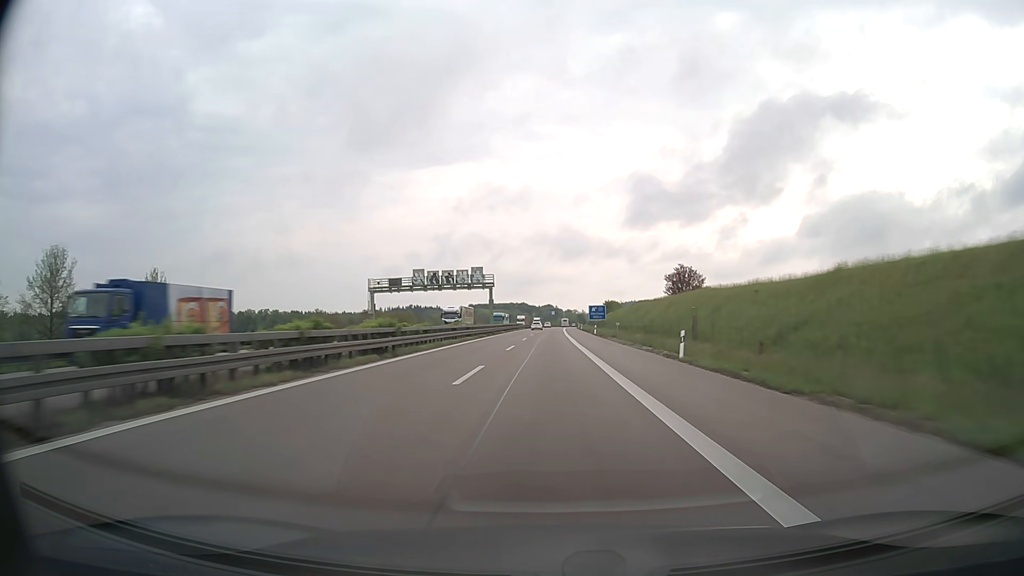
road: motorway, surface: asphalt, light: Day
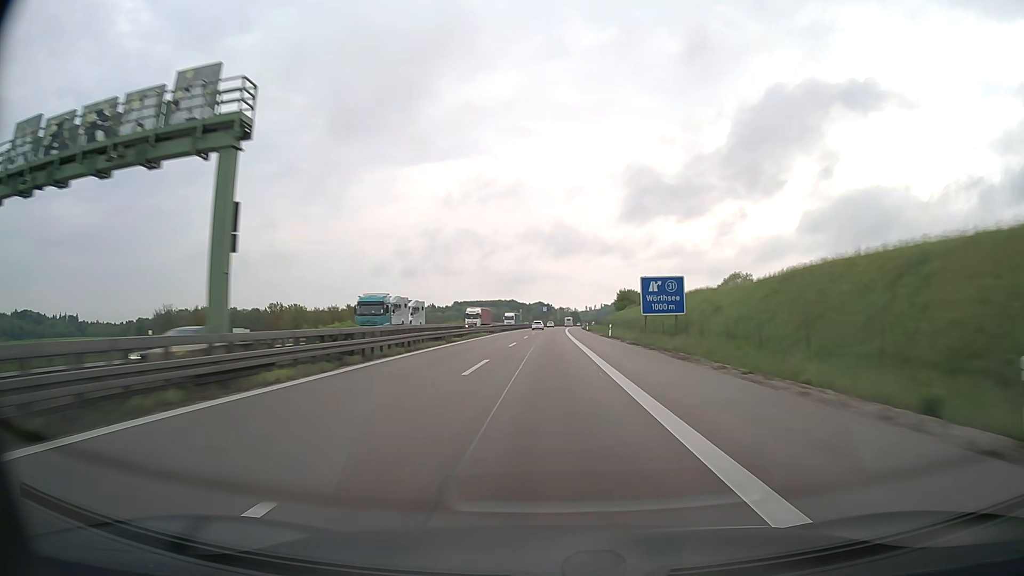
(+0.5, +69.9) m; +1°
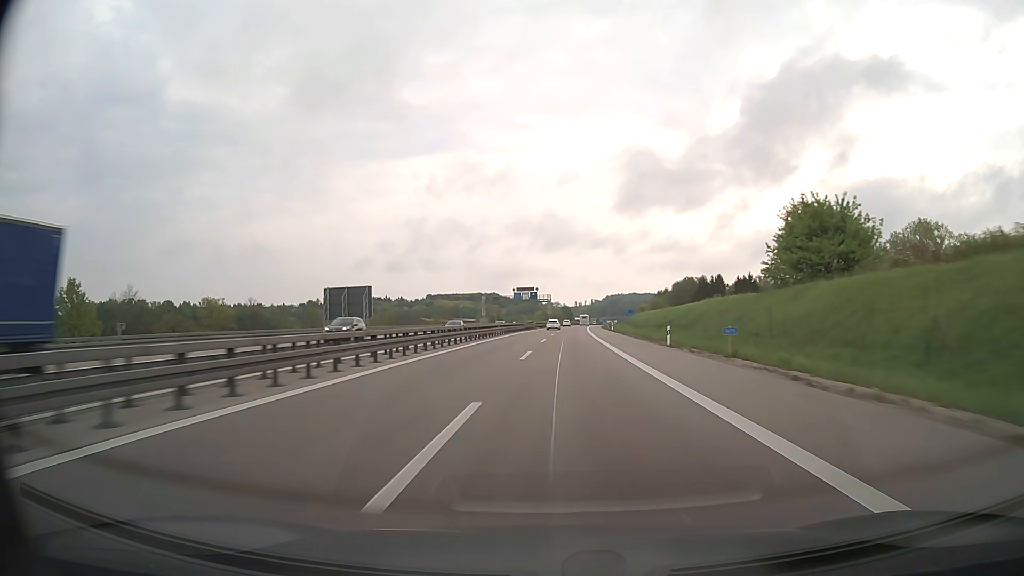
(+1.2, +119.5) m; +1°
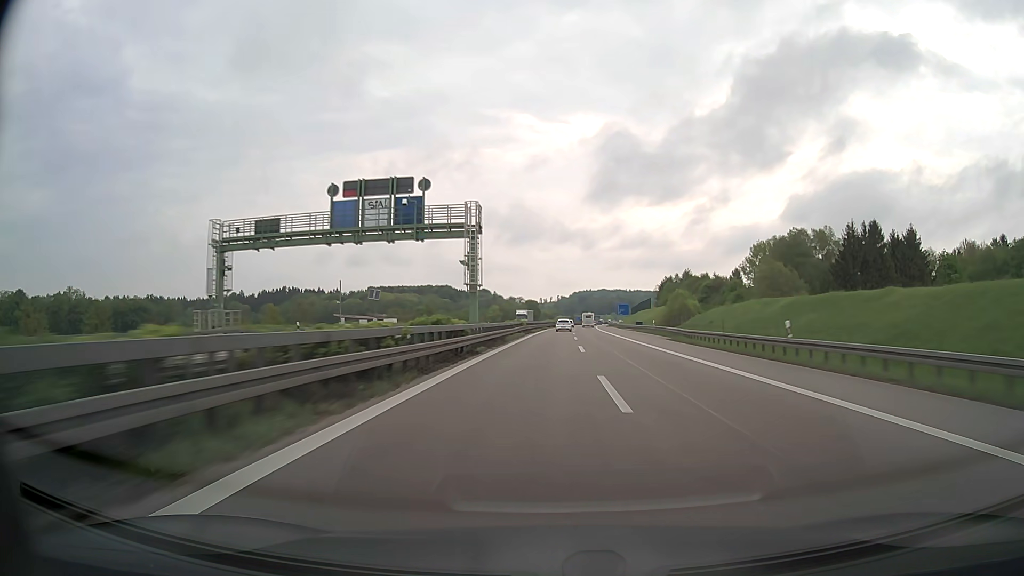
(+2.4, +120.6) m; +3°
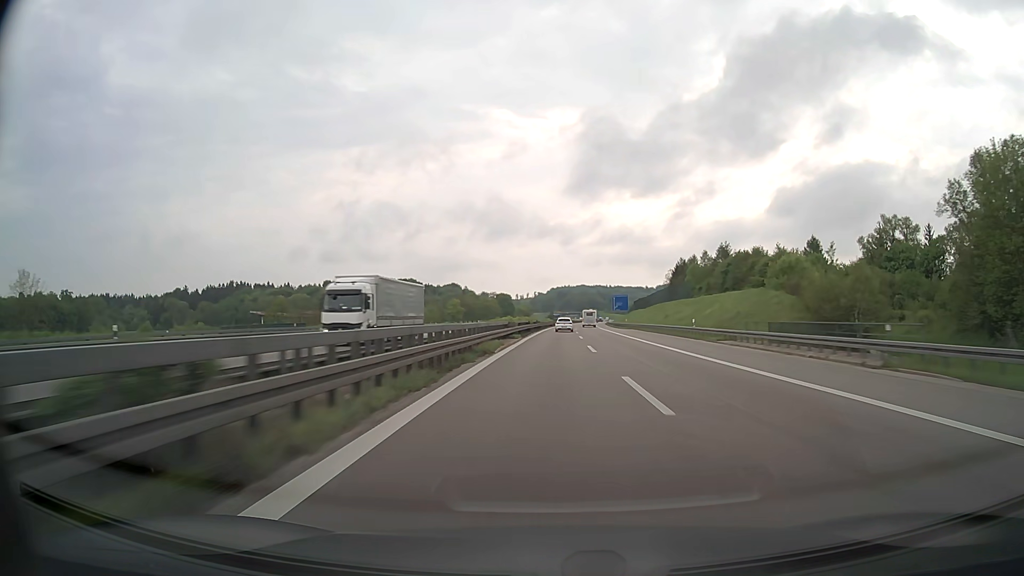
(+1.3, +72.1) m; +2°
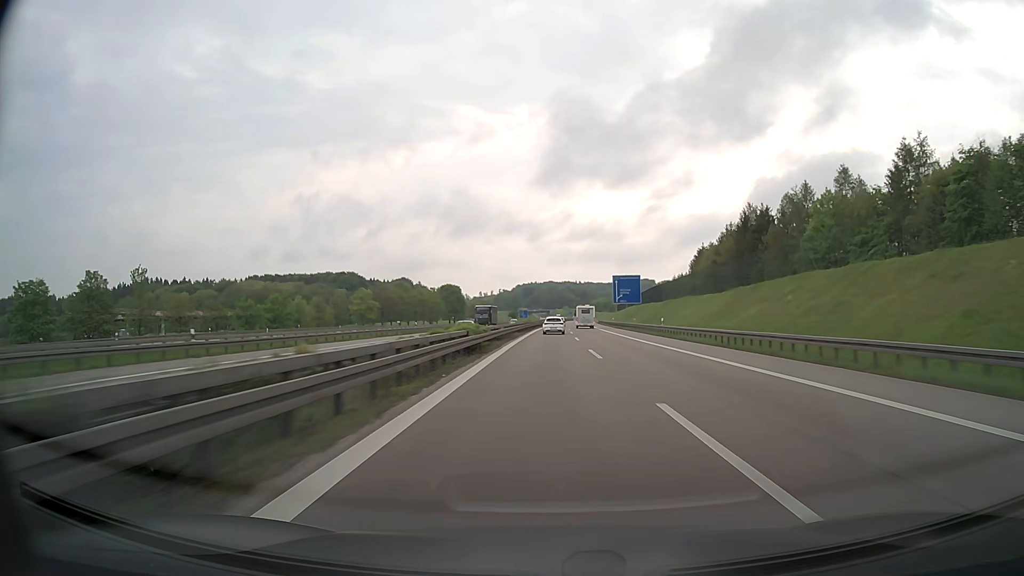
(+2.4, +94.7) m; +3°
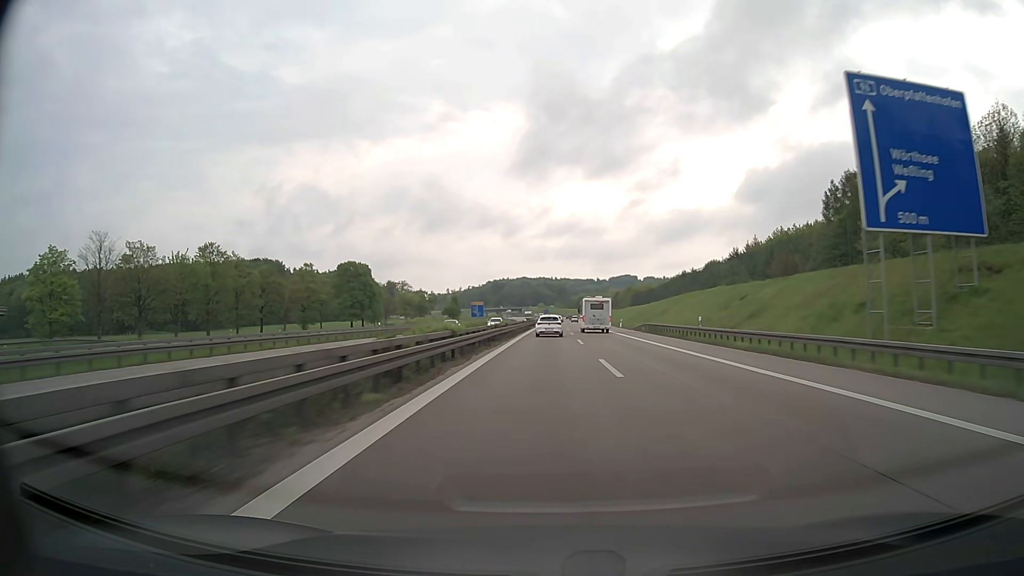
(+2.3, +114.8) m; +2°
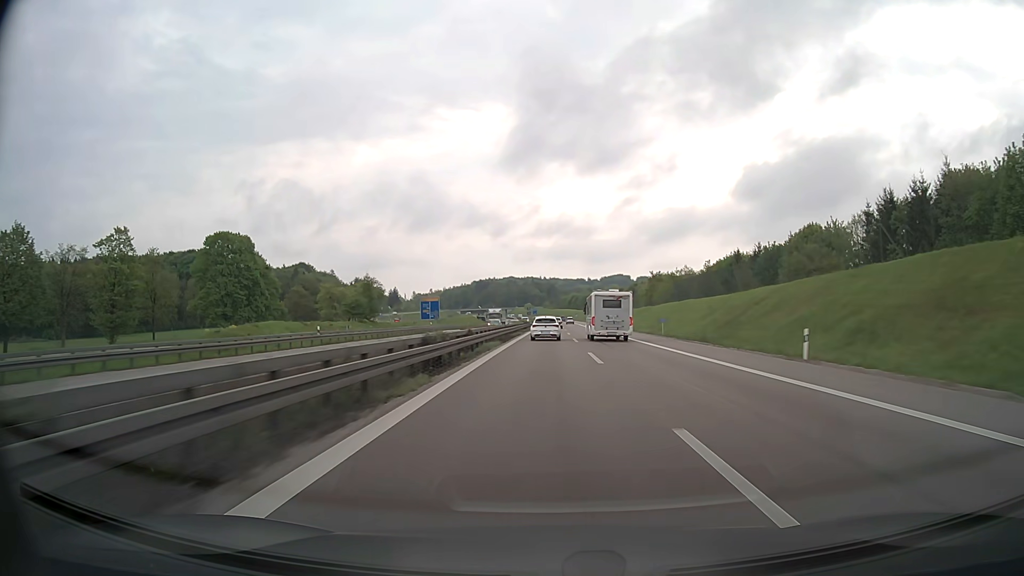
(+0.6, +66.9) m; +1°
(0, +10) (0, +20) (0, +30) (0, +40) (0, +50) (0, +60) (0, +70) (0, +80) (0, +90) (+1, +100) m
